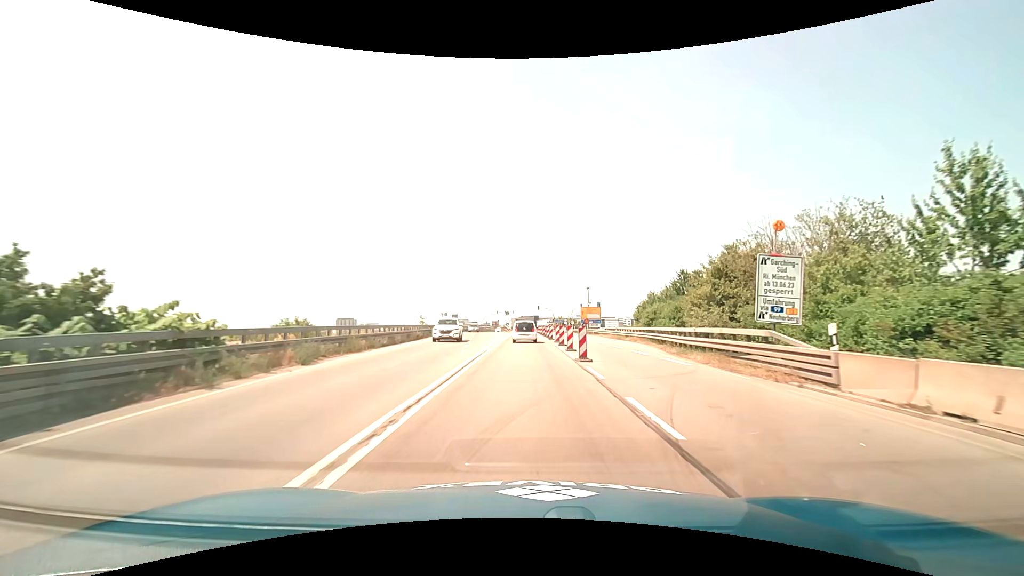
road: primary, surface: asphalt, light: Day
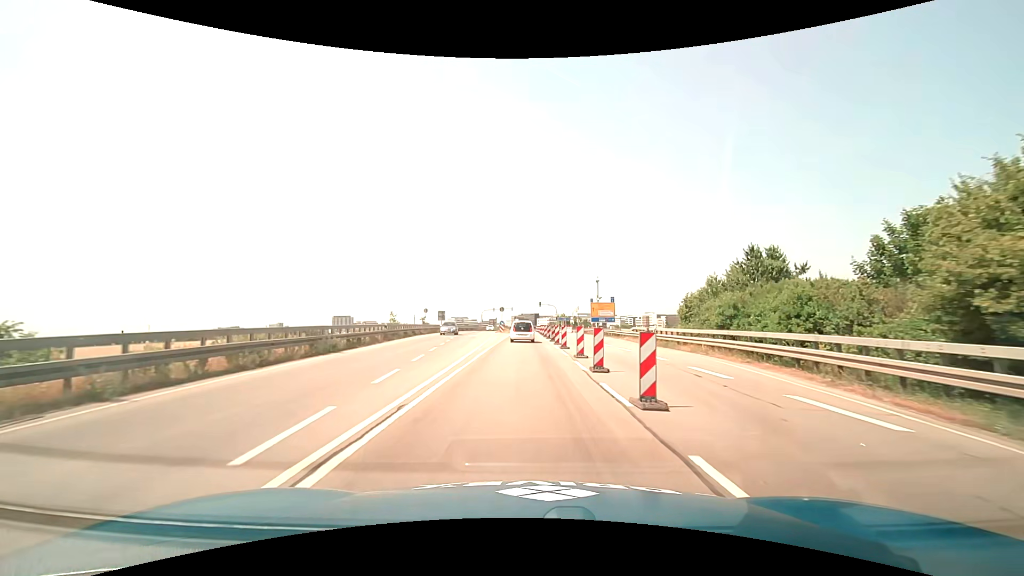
(0.0, +15.7) m; 0°
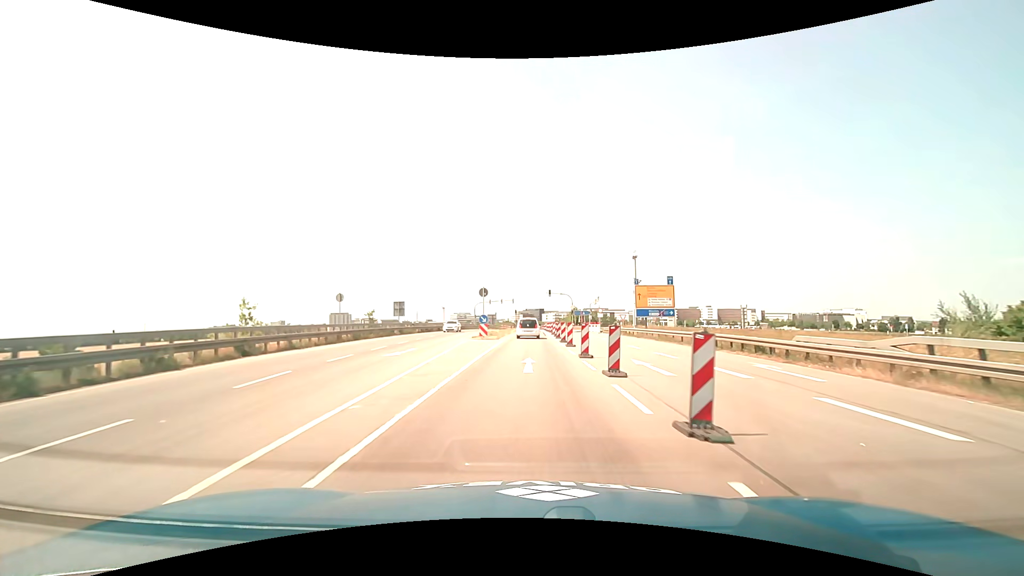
(-0.2, +30.8) m; -1°
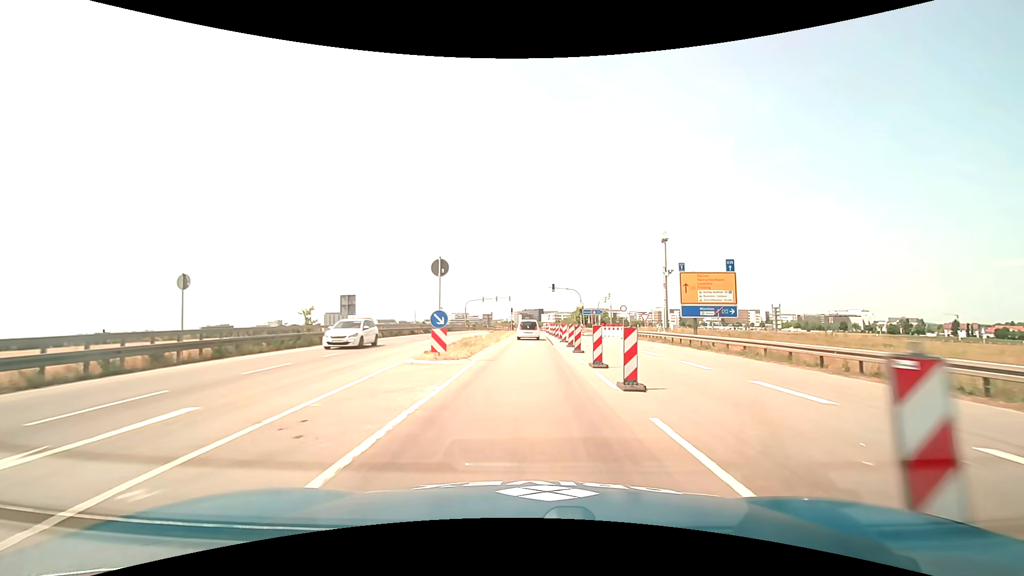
(0.0, +15.3) m; 0°
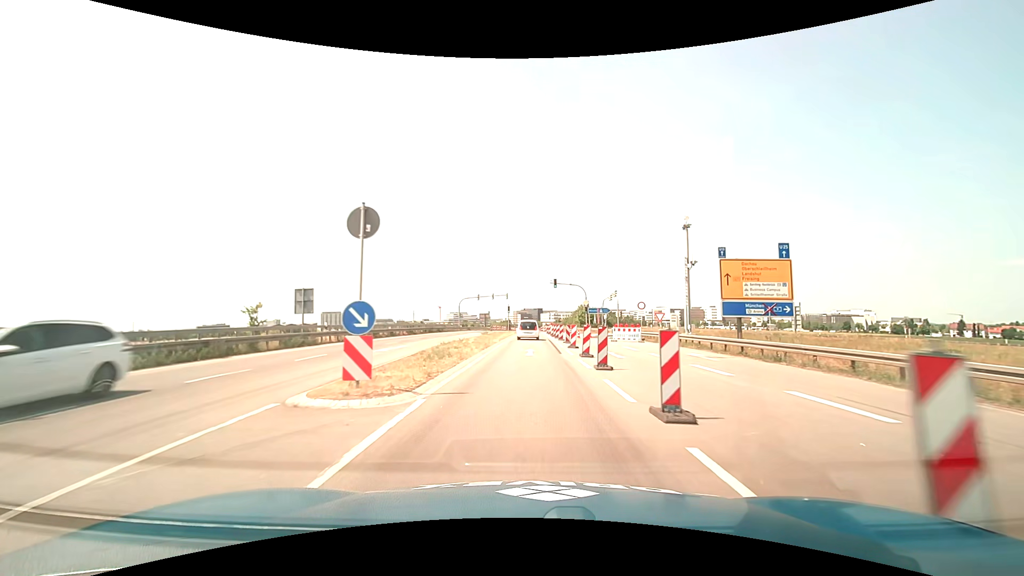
(0.0, +7.6) m; 0°
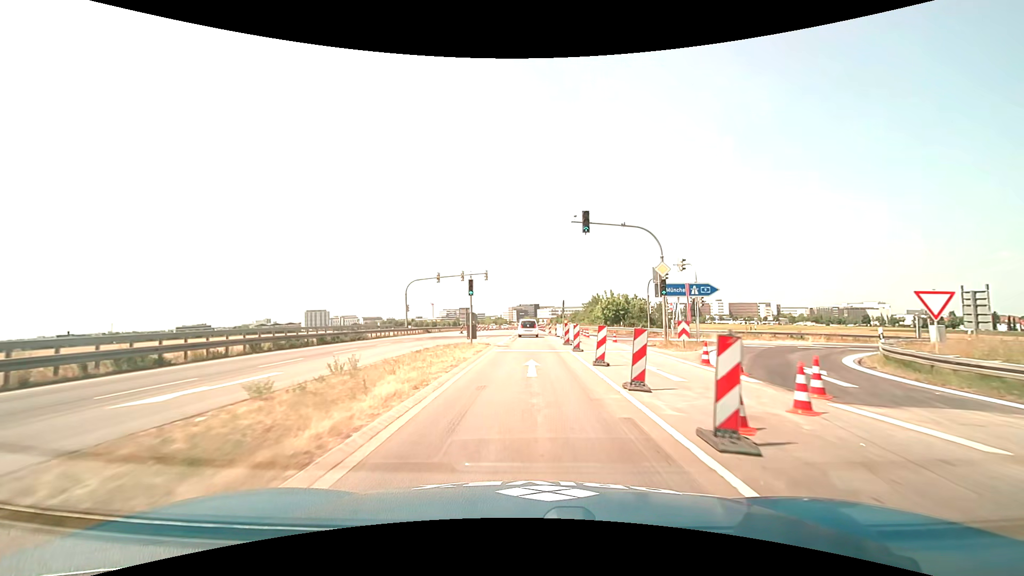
(+0.2, +37.6) m; +1°
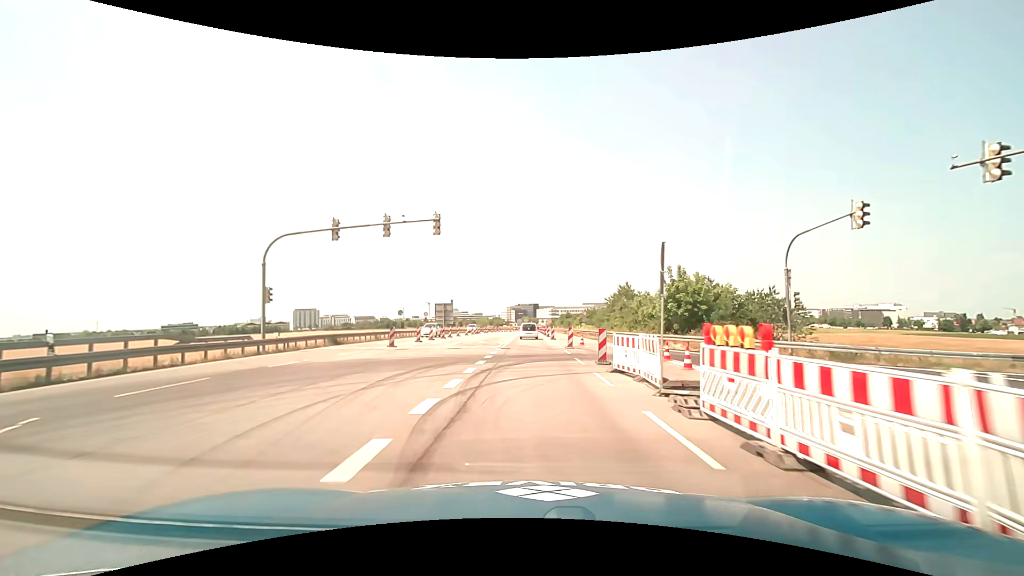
(-0.1, +29.6) m; 0°
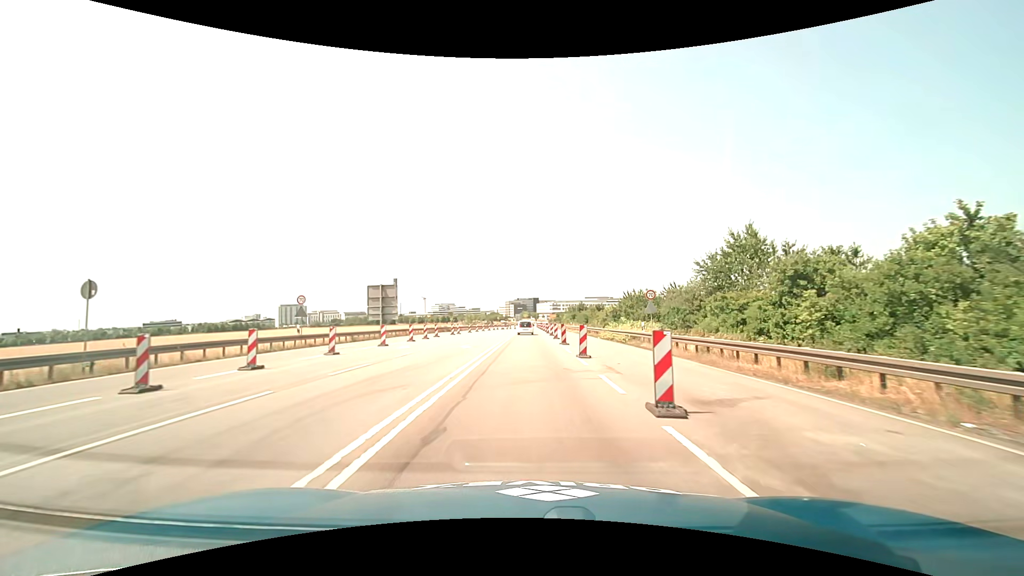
(+0.1, +37.3) m; 0°
(0, +10) (0, +20) (0, +30) (0, +40) (0, +50) (0, +60) (0, +70) (+1, +80) (+1, +90) (+1, +100) m
